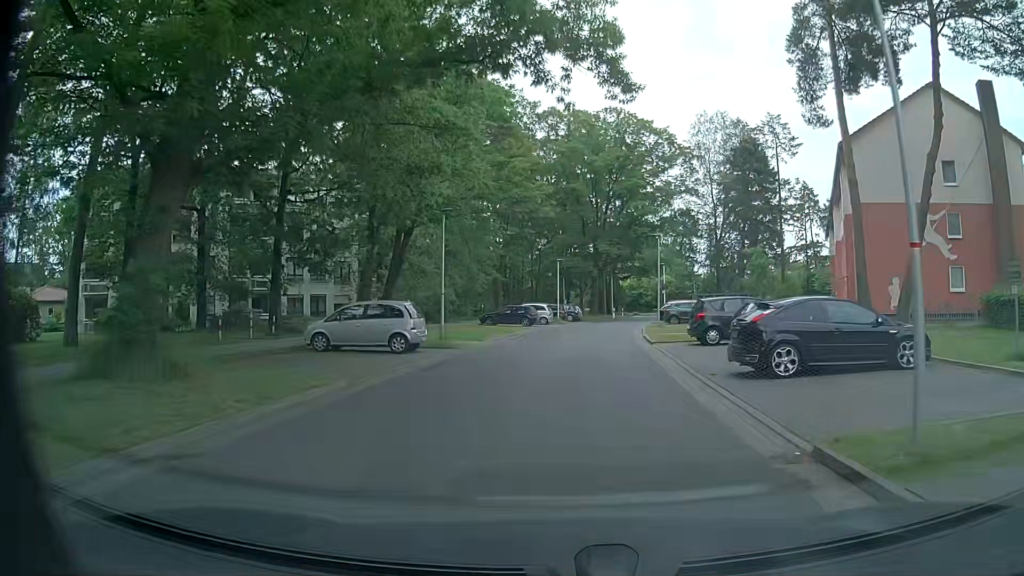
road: residential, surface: asphalt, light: Day
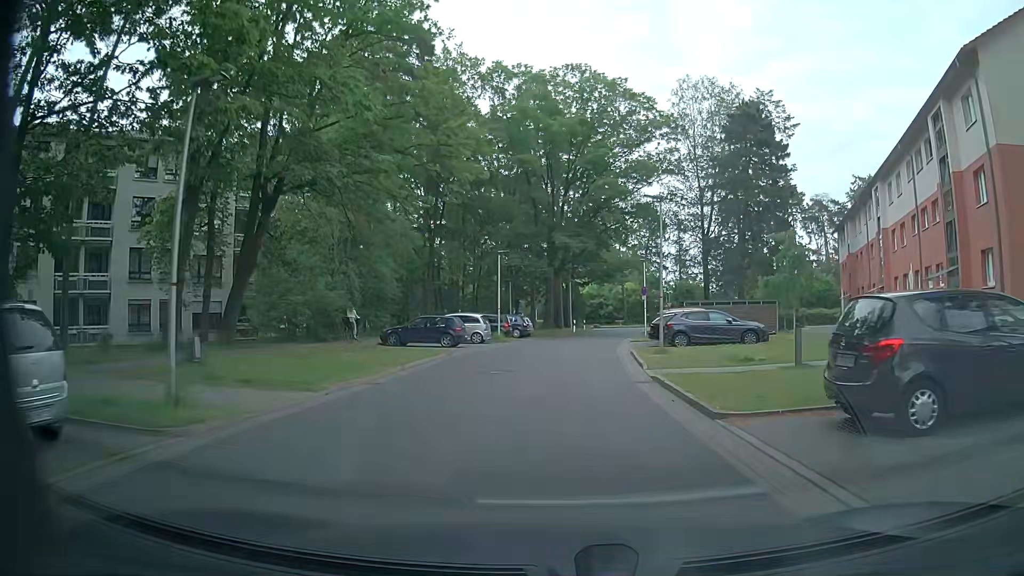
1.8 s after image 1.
(+0.2, +15.7) m; +3°
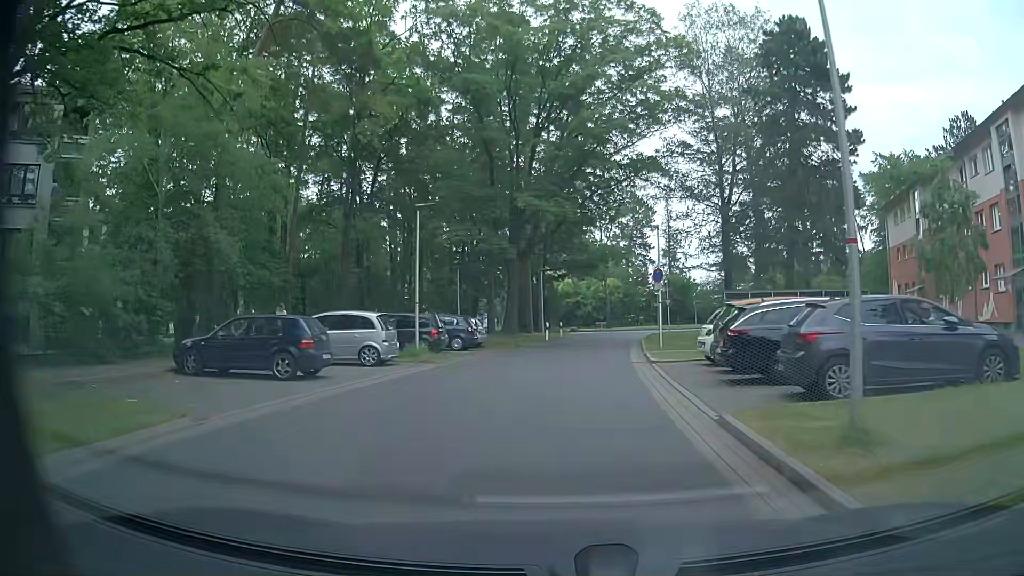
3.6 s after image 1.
(+0.3, +16.3) m; +3°
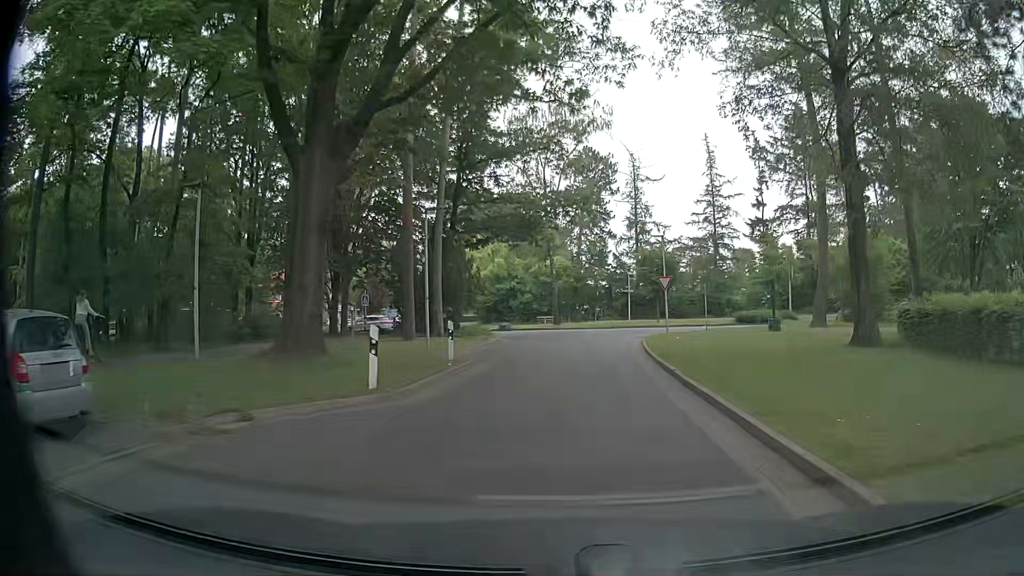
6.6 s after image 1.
(+1.1, +26.1) m; +5°
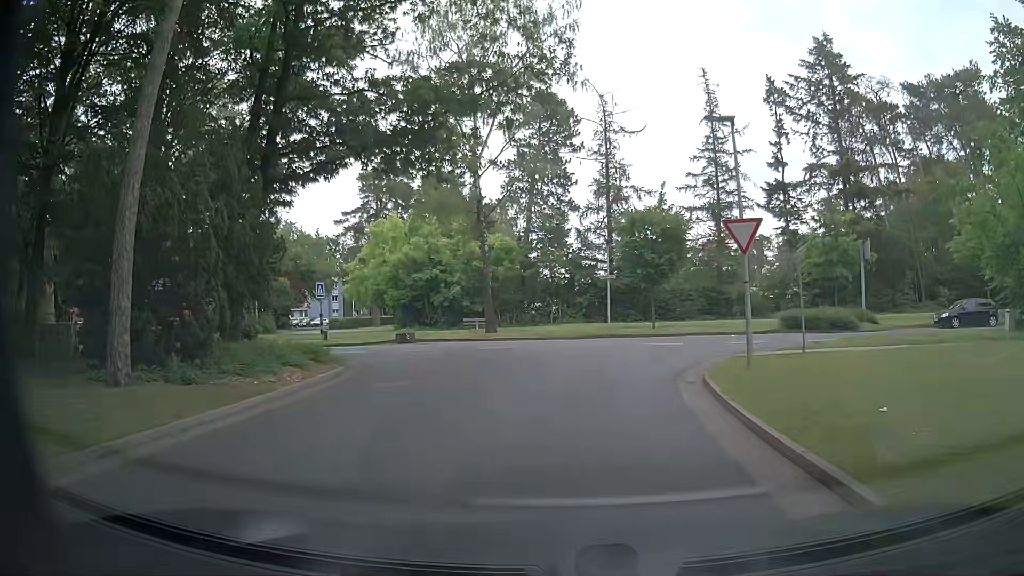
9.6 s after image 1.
(+0.8, +21.3) m; +3°
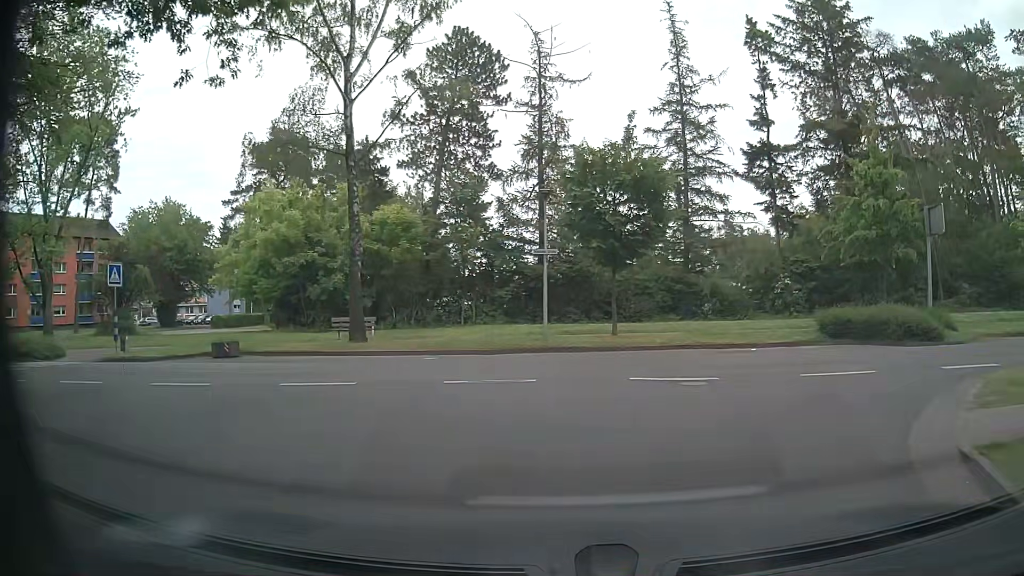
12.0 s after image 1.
(+0.7, +12.7) m; +8°
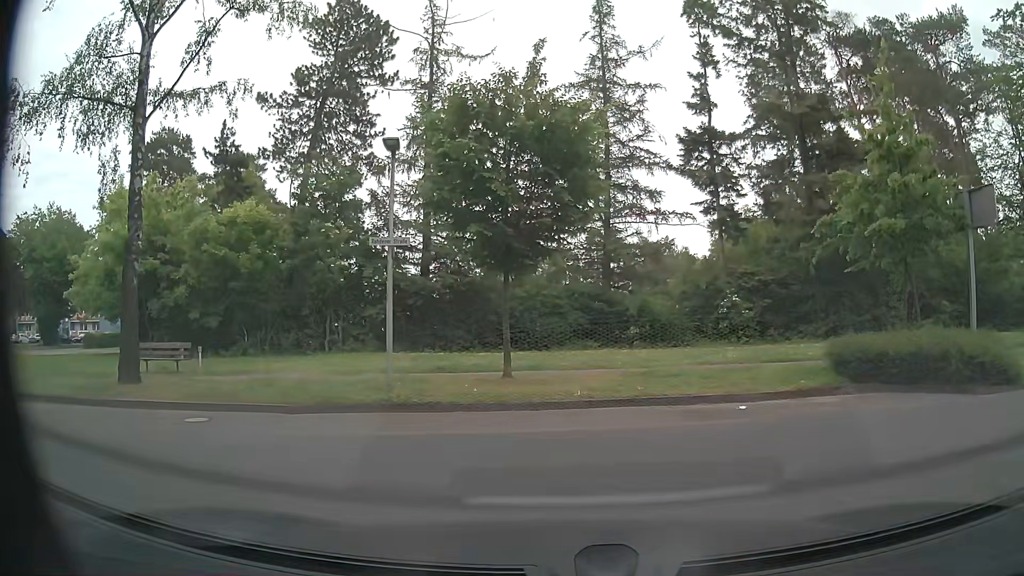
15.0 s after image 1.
(+0.7, +7.7) m; +6°
